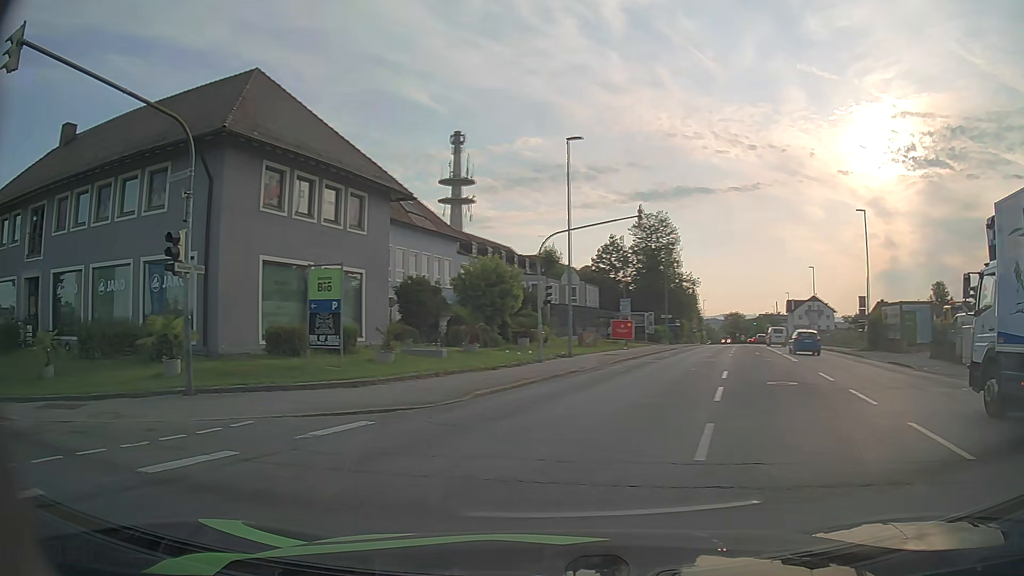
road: tertiary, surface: asphalt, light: Day
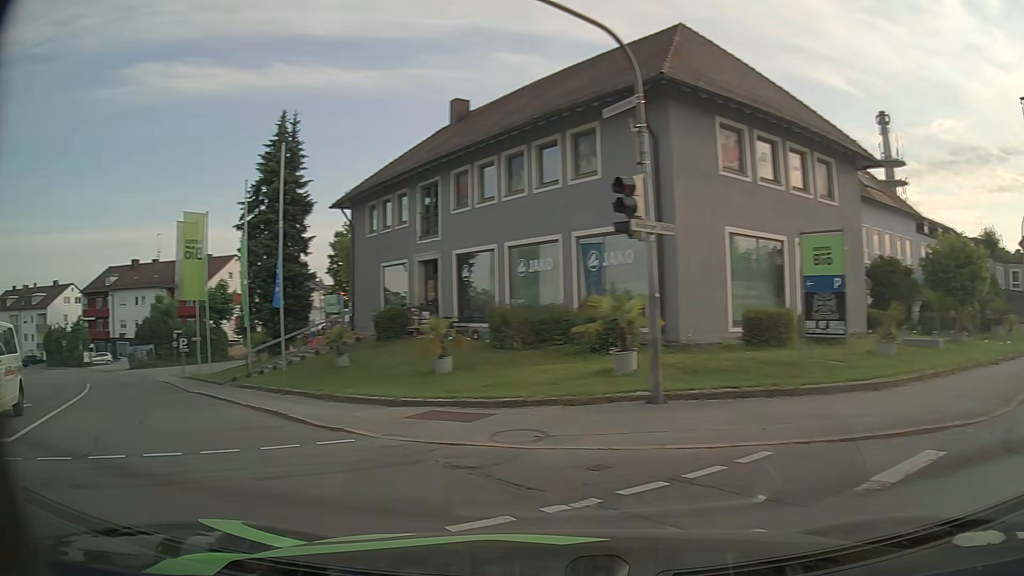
(-1.2, +3.9) m; -36°
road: residential
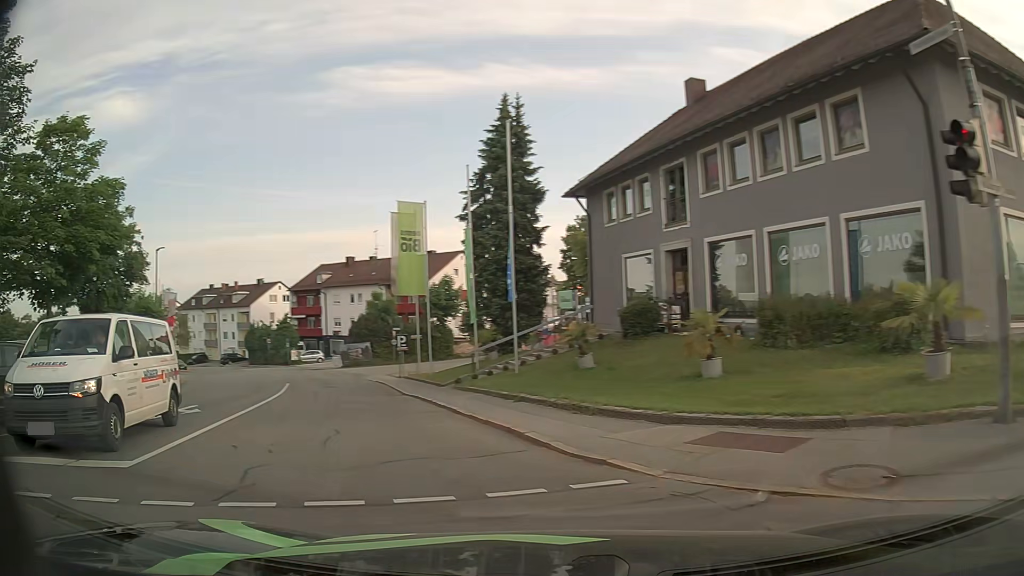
(-0.5, +2.6) m; -21°
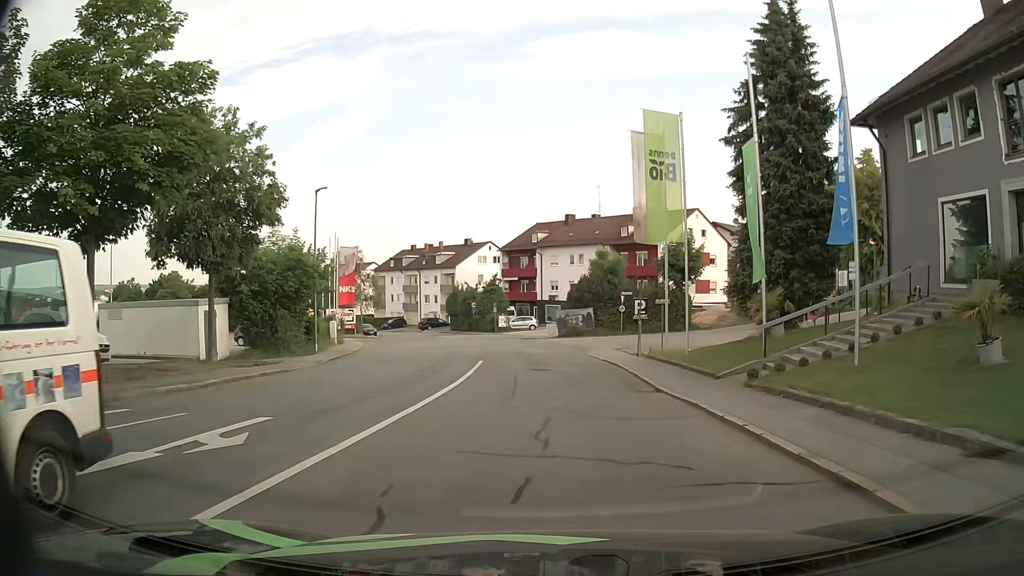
(-2.0, +8.8) m; -17°
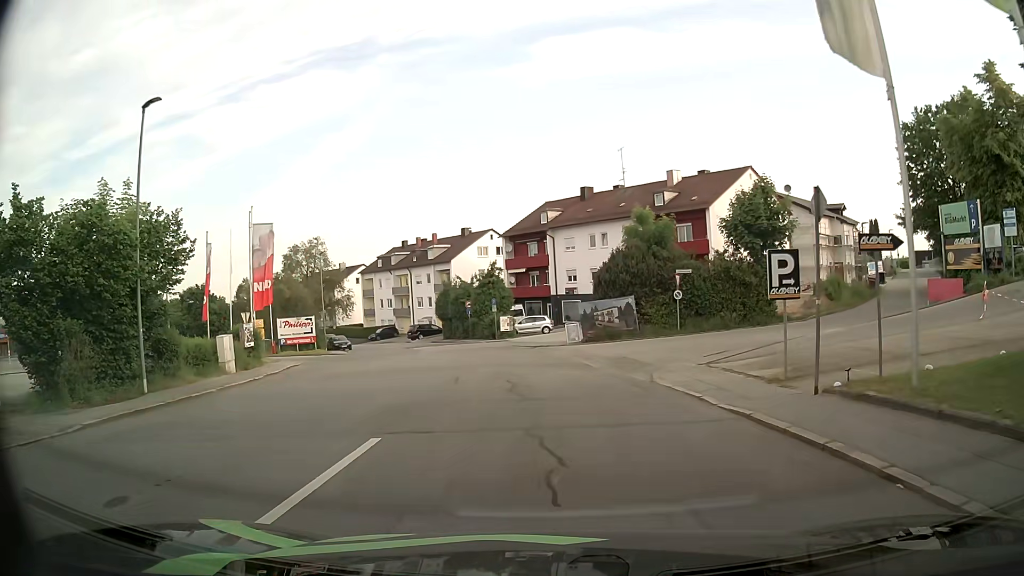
(-0.1, +16.6) m; -1°
